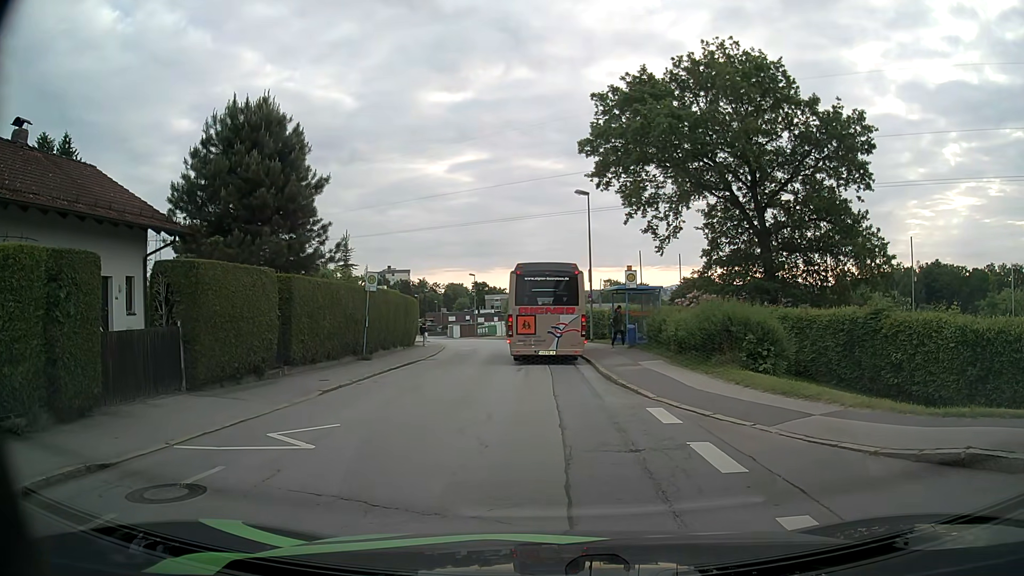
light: Day
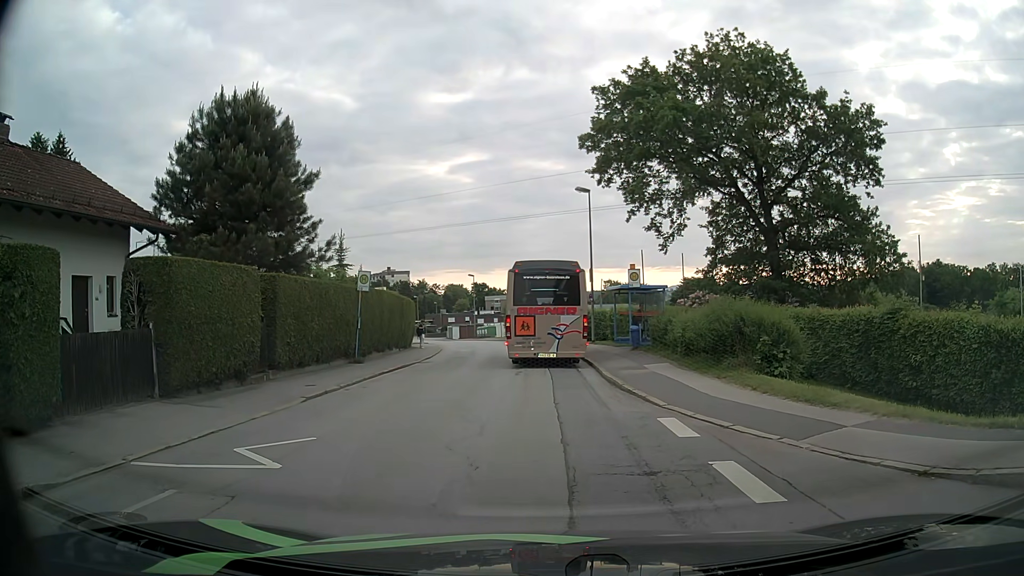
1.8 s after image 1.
(0.0, +1.0) m; 0°
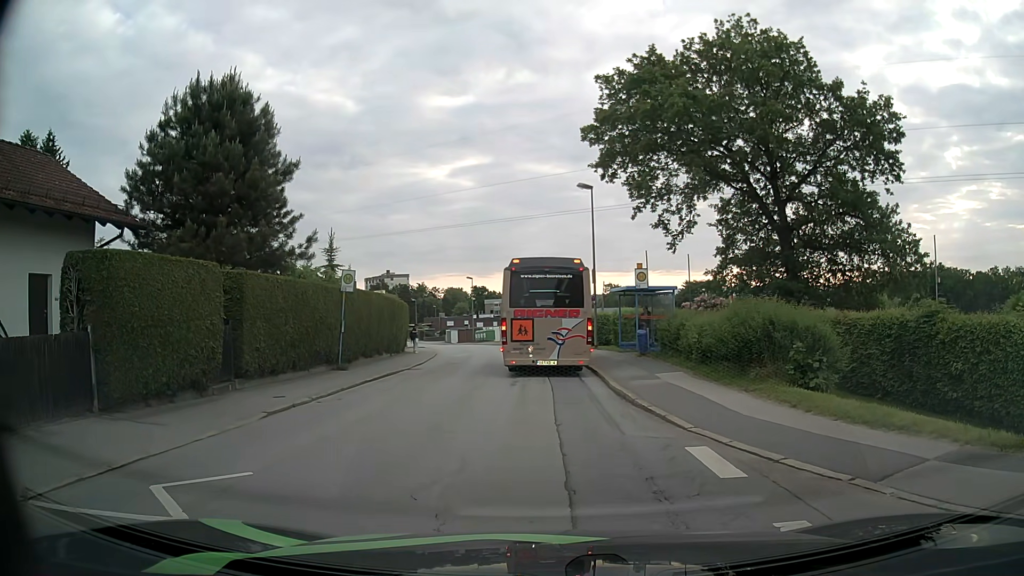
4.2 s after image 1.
(0.0, +2.0) m; 0°
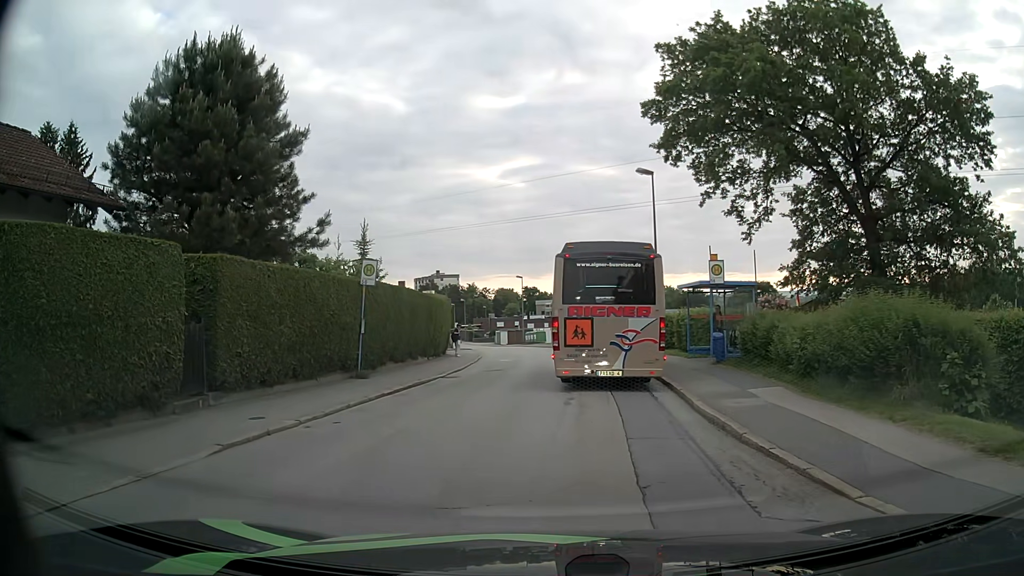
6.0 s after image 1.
(-0.1, +3.7) m; -5°
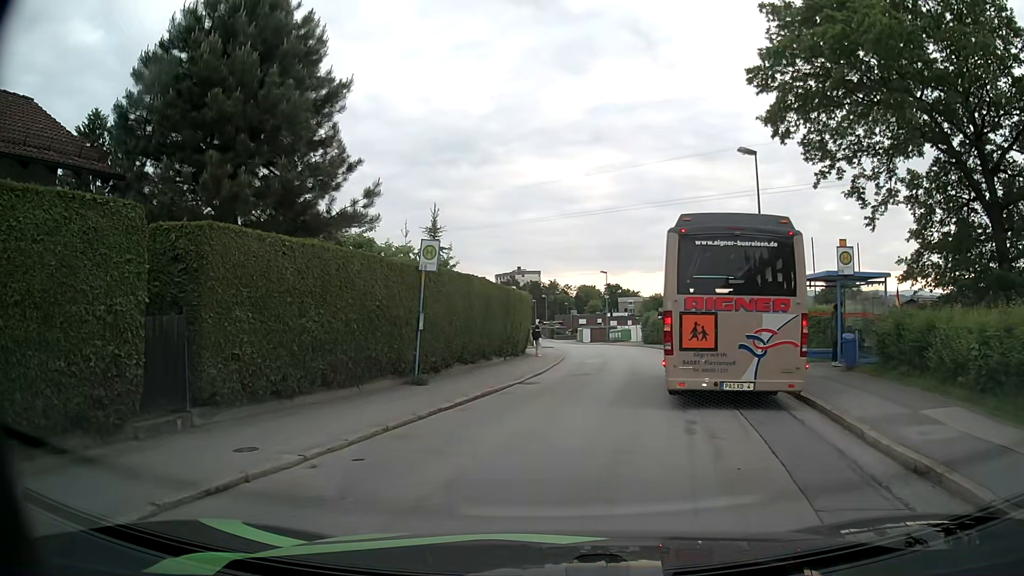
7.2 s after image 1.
(-0.2, +3.5) m; -7°
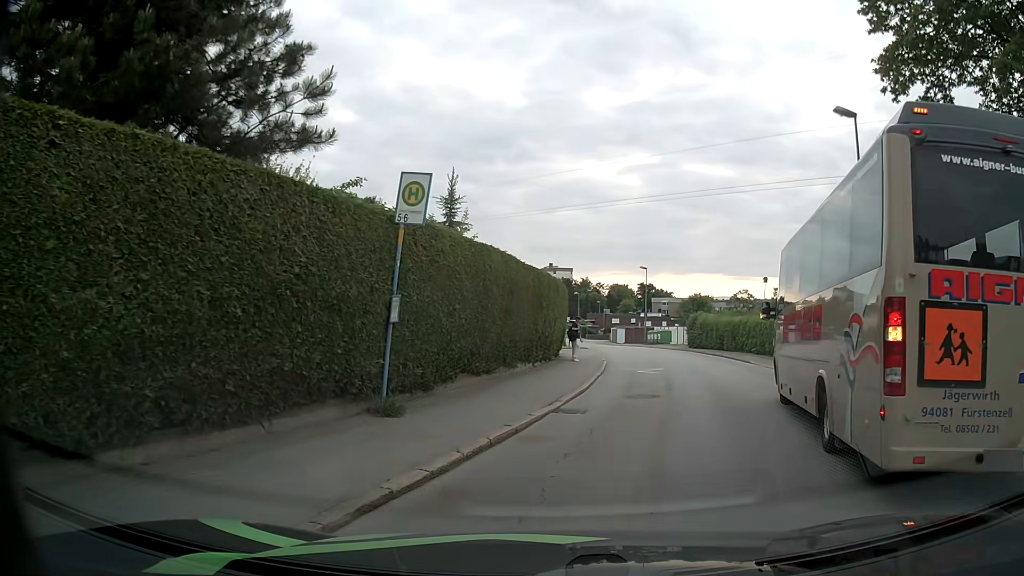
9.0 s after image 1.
(-0.3, +6.1) m; -3°
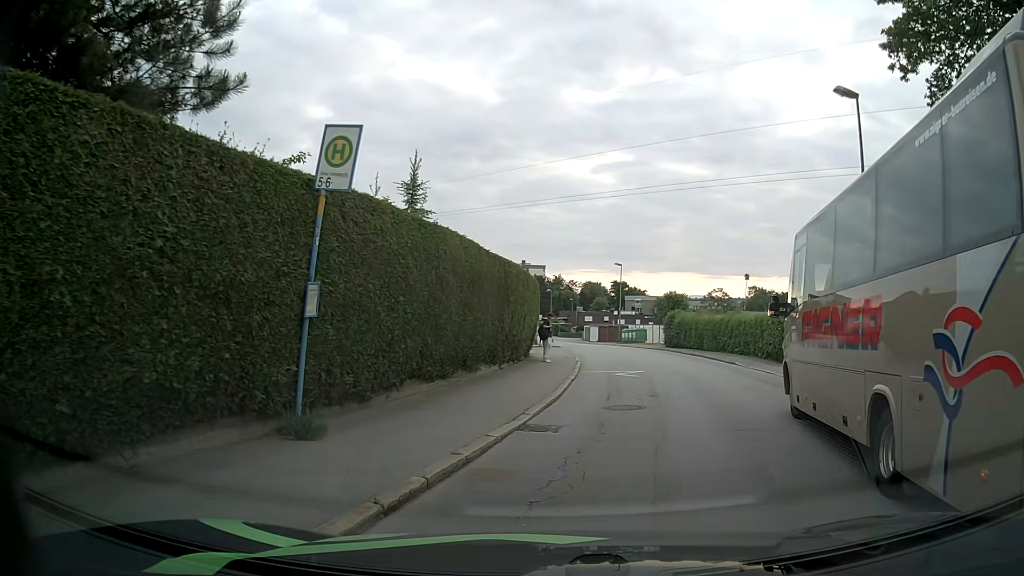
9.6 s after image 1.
(0.0, +2.1) m; +2°
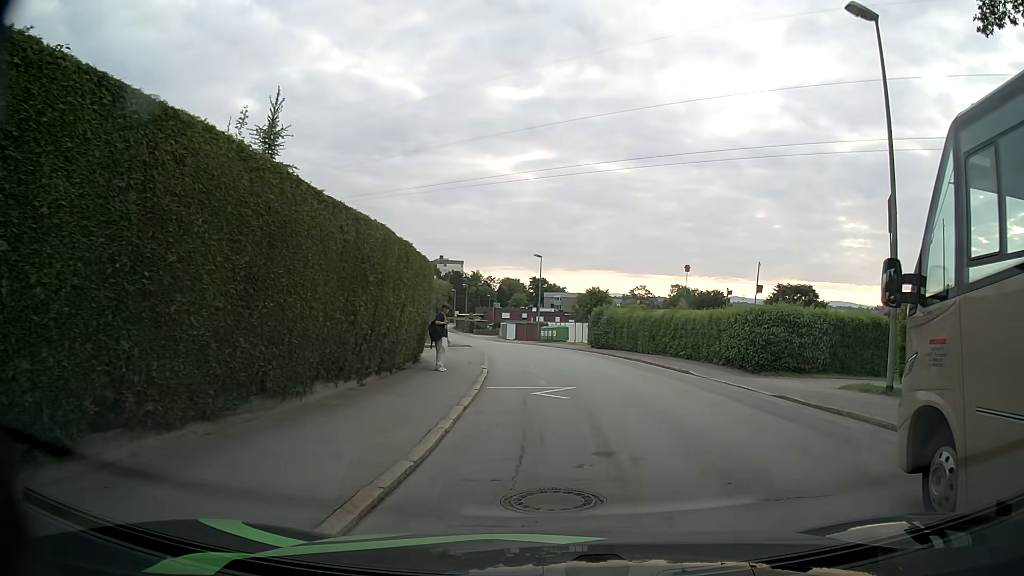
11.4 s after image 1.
(+0.4, +6.0) m; +7°
(+1, +10) (+2, +20) (+2, +30) (+1, +40) (0, +50) (-2, +59) (-5, +69) (-7, +79) (-9, +89) (-11, +98) m
